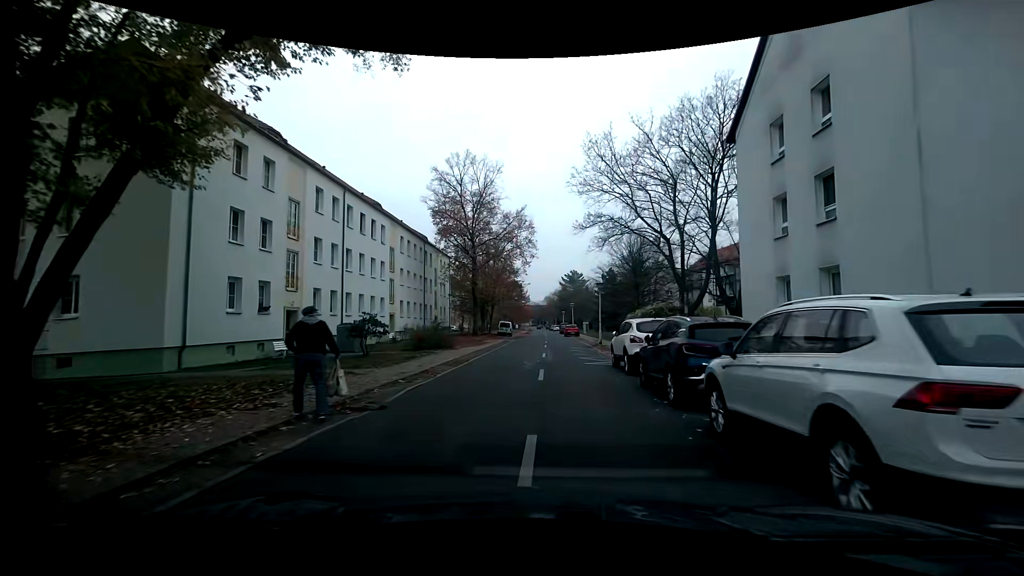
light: Day
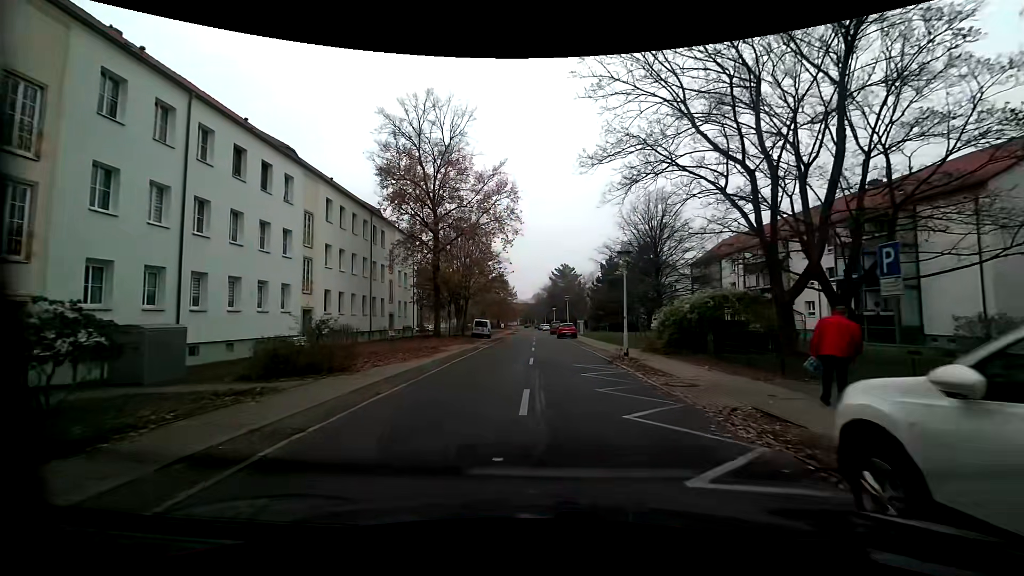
(+0.3, +14.0) m; +2°
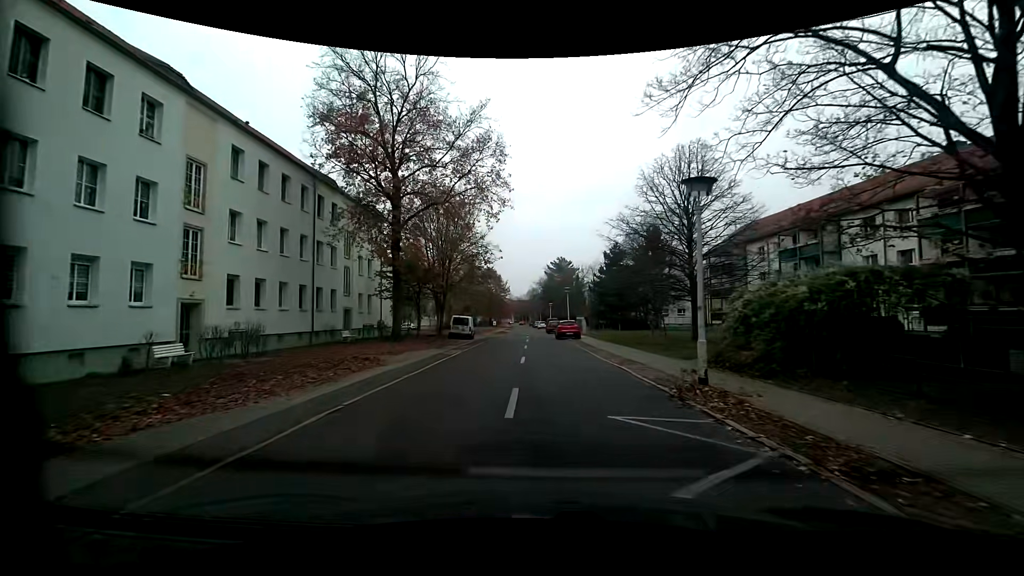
(0.0, +9.6) m; 0°
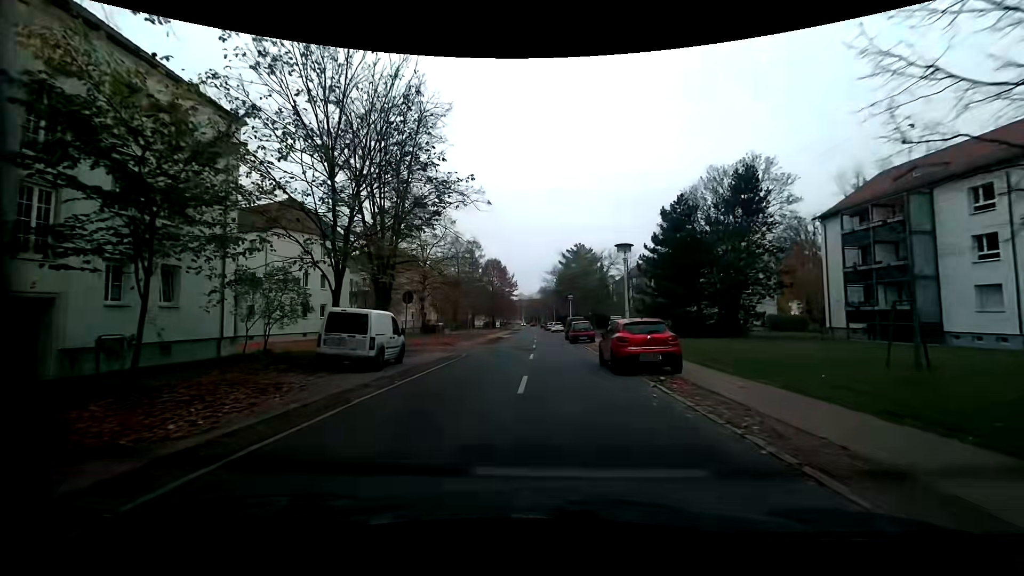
(-0.1, +24.5) m; -1°
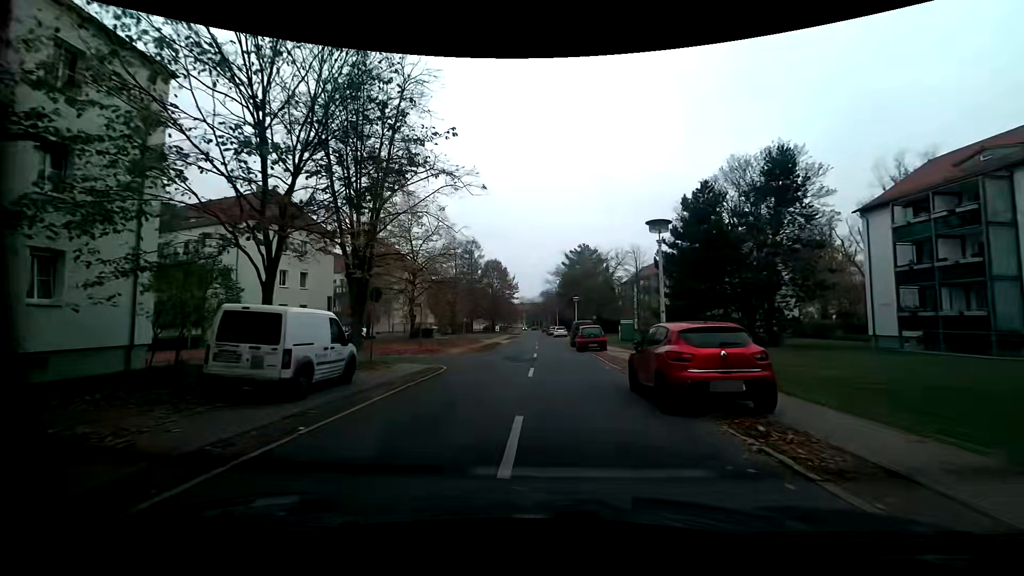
(0.0, +4.9) m; -1°
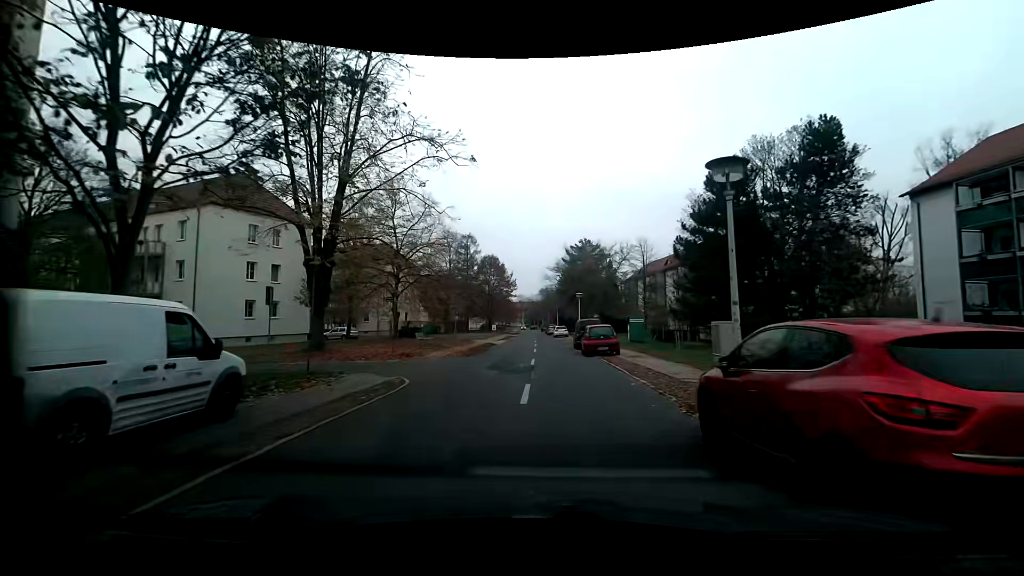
(0.0, +4.9) m; 0°
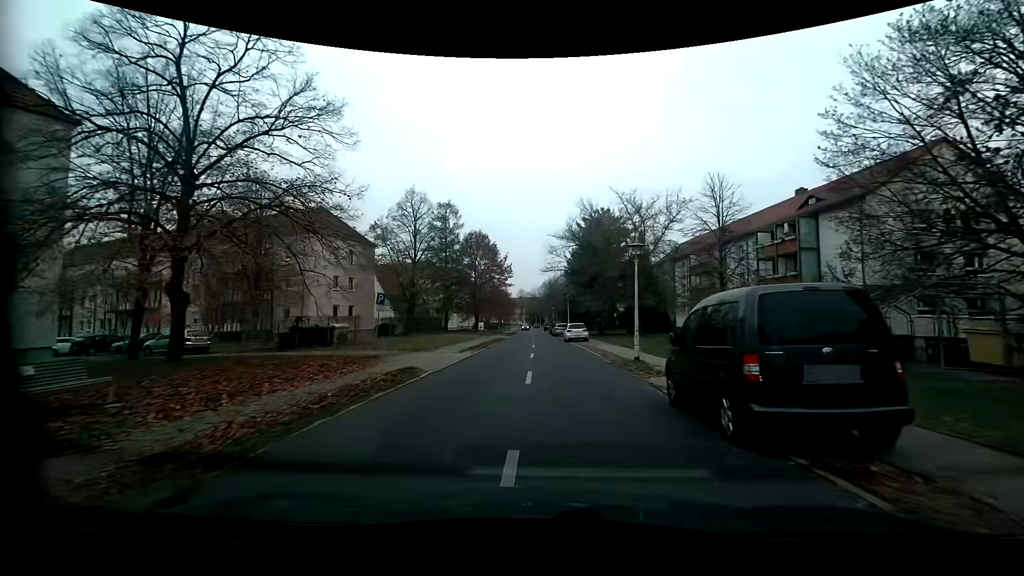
(+0.2, +24.4) m; 0°
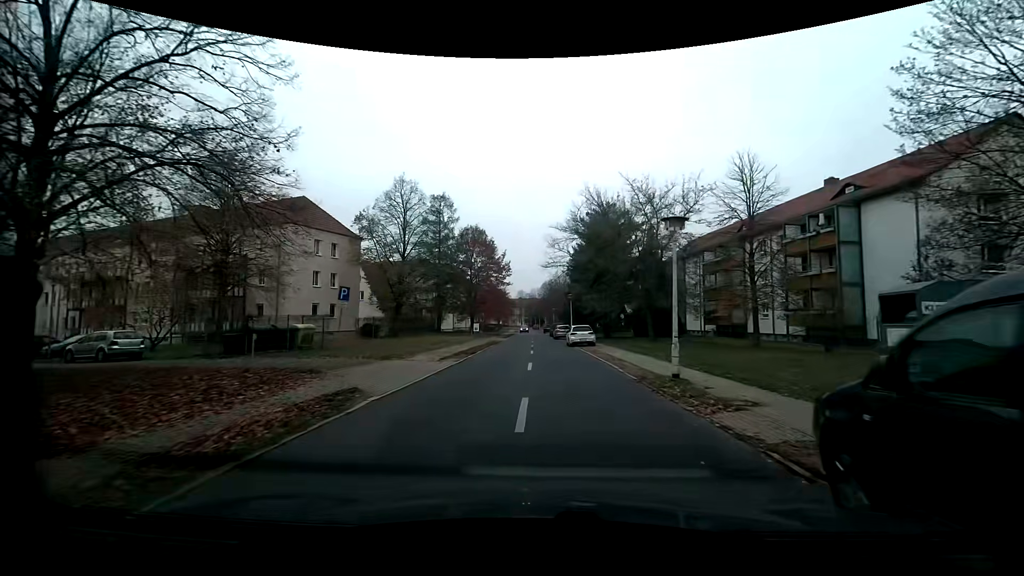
(0.0, +4.9) m; 0°
(0, +10) (0, +20) (0, +30) (0, +40) (0, +50) (0, +60) (0, +70) (0, +80) (-1, +90) (-1, +100) m
